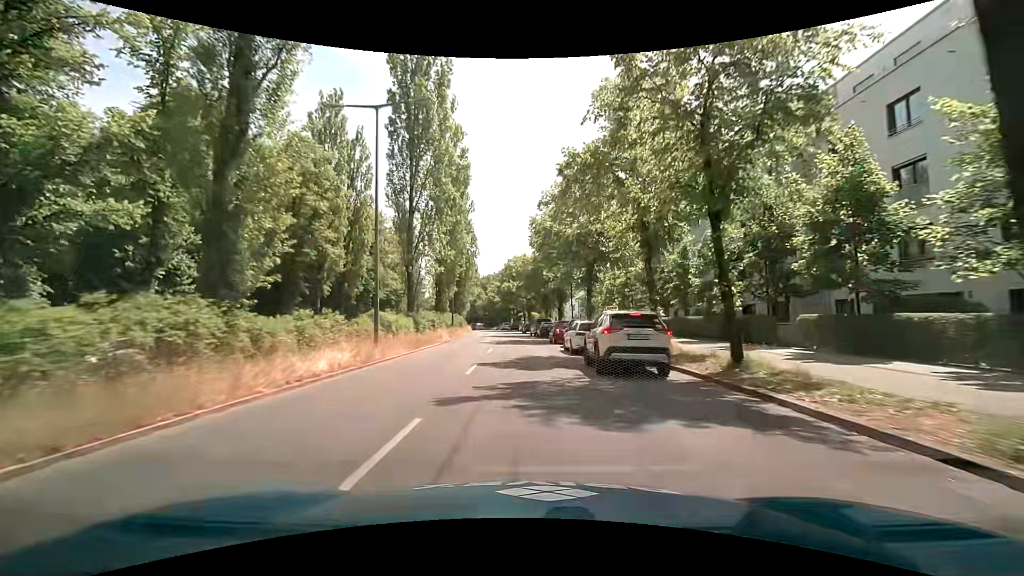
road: secondary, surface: asphalt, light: Day
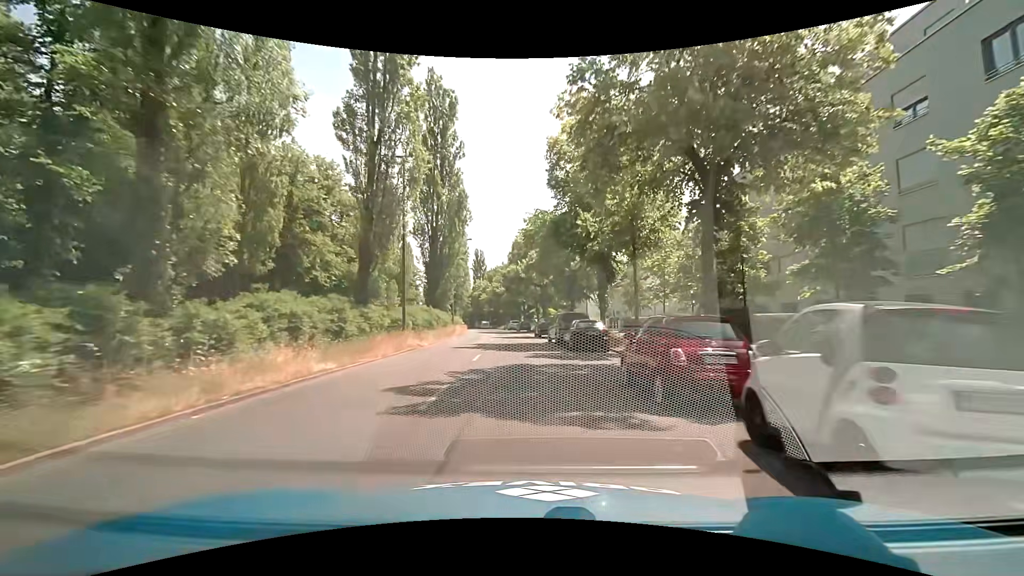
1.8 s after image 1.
(-0.2, +23.6) m; -2°
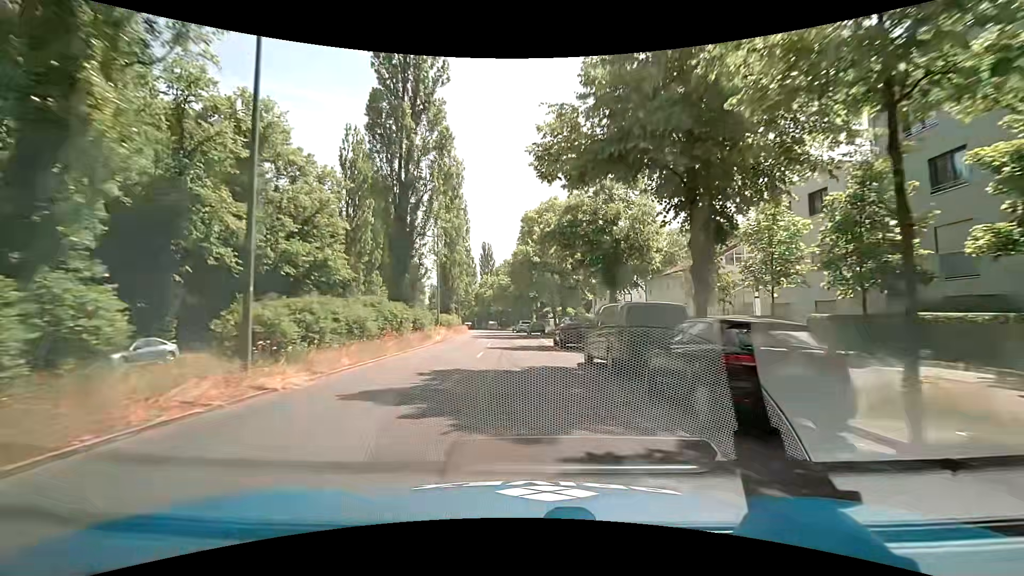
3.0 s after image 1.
(0.0, +15.8) m; 0°
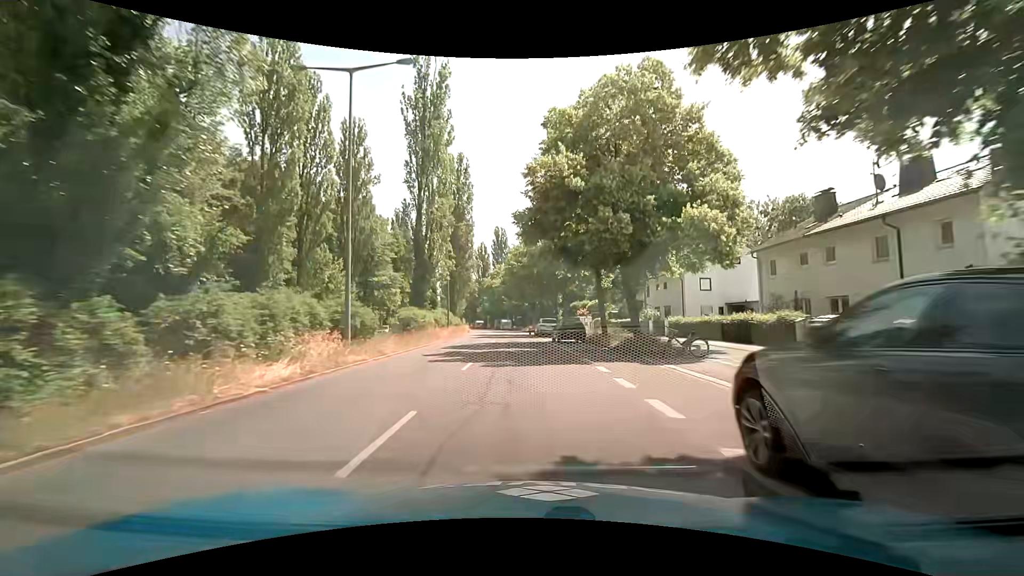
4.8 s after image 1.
(-0.8, +23.7) m; -3°
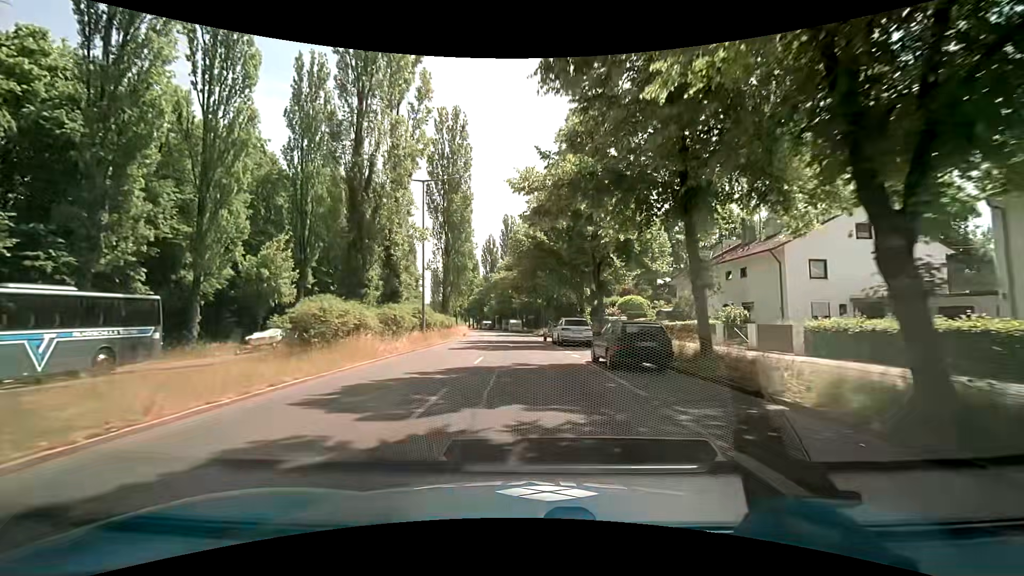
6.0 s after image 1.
(-0.3, +15.8) m; -2°
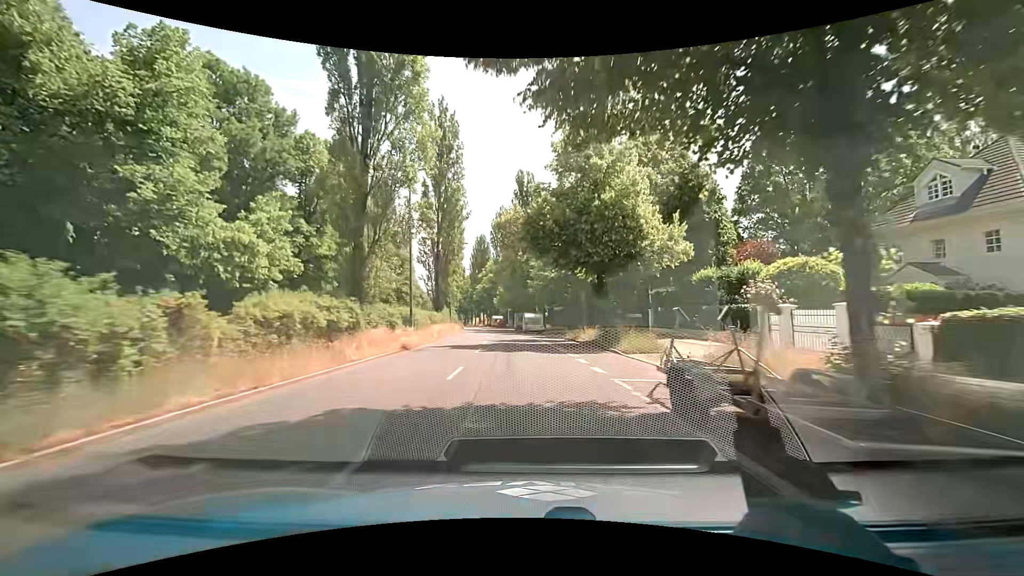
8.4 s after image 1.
(-0.6, +31.7) m; -2°
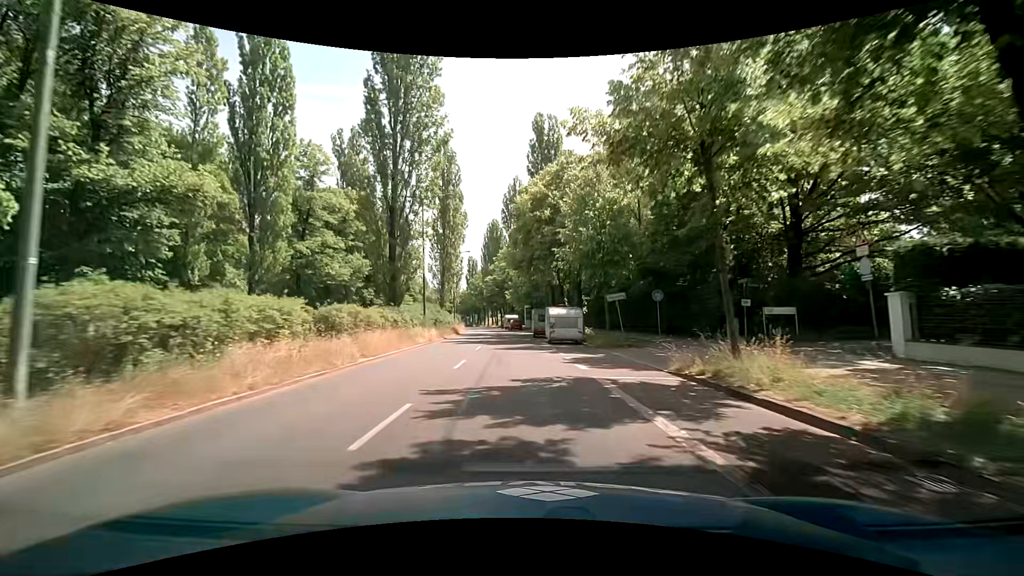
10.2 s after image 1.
(-0.3, +24.0) m; -2°
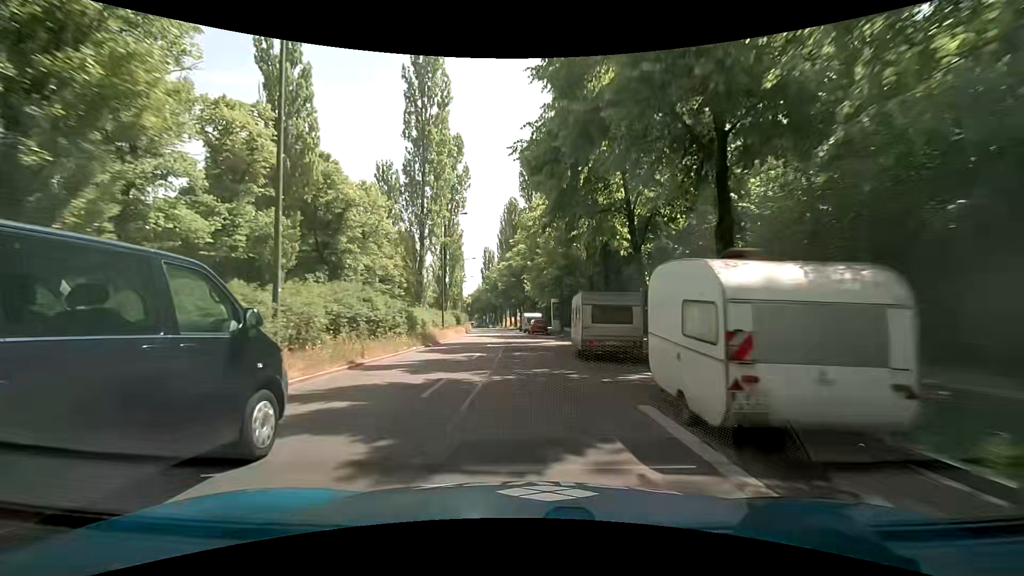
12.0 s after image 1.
(-0.4, +23.7) m; -3°
